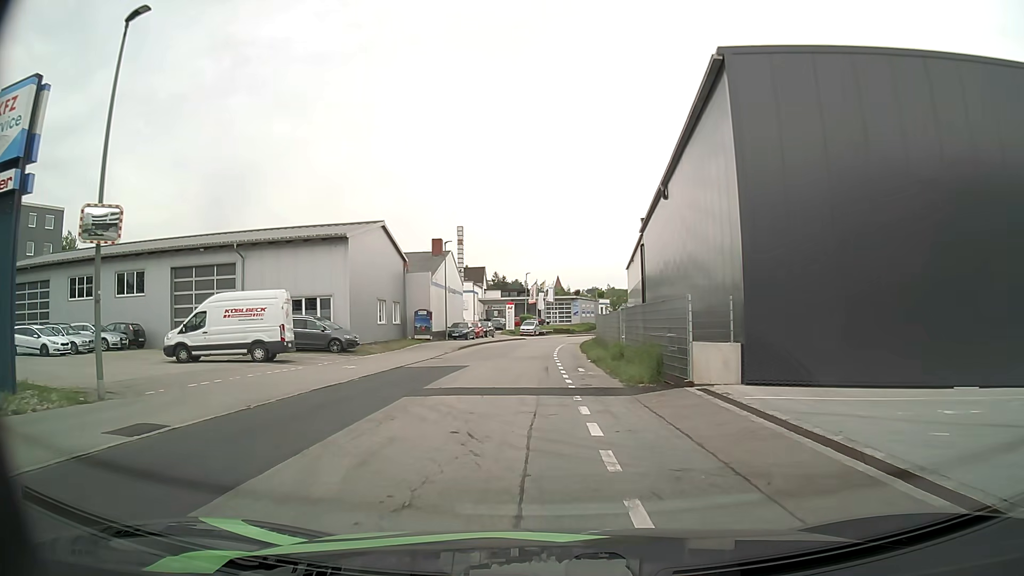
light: Day
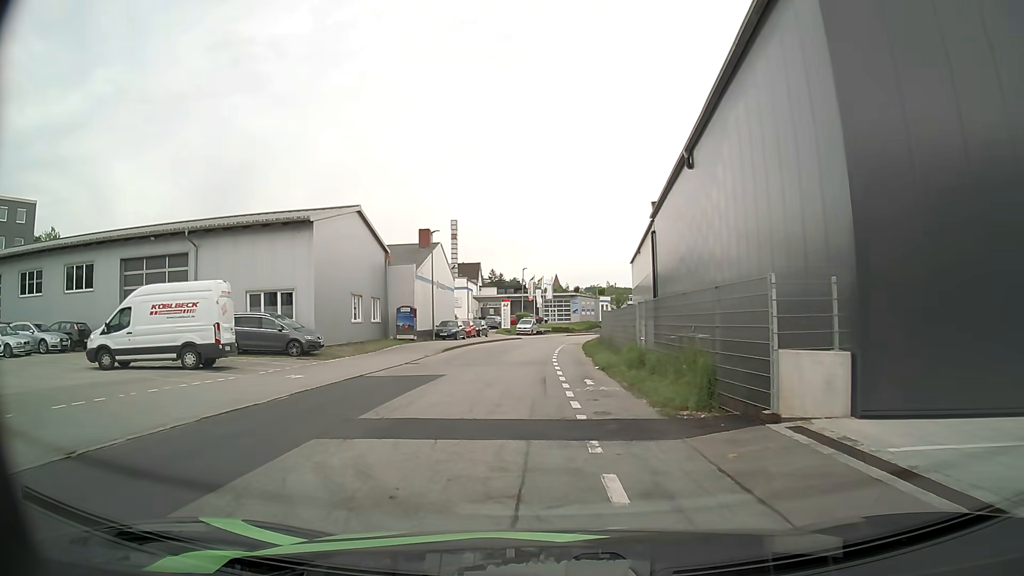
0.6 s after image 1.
(0.0, +5.2) m; 0°
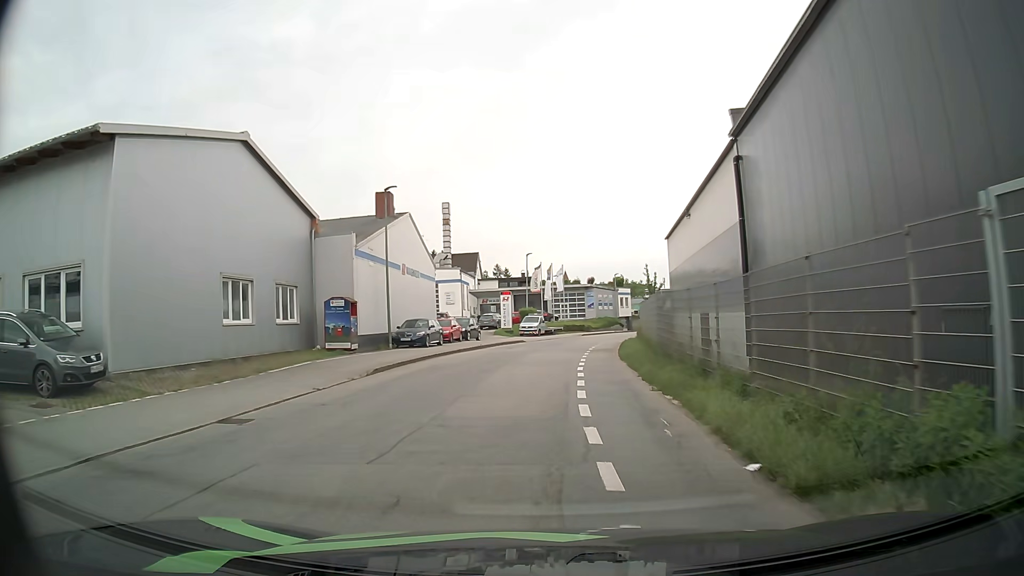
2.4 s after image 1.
(0.0, +15.9) m; +1°
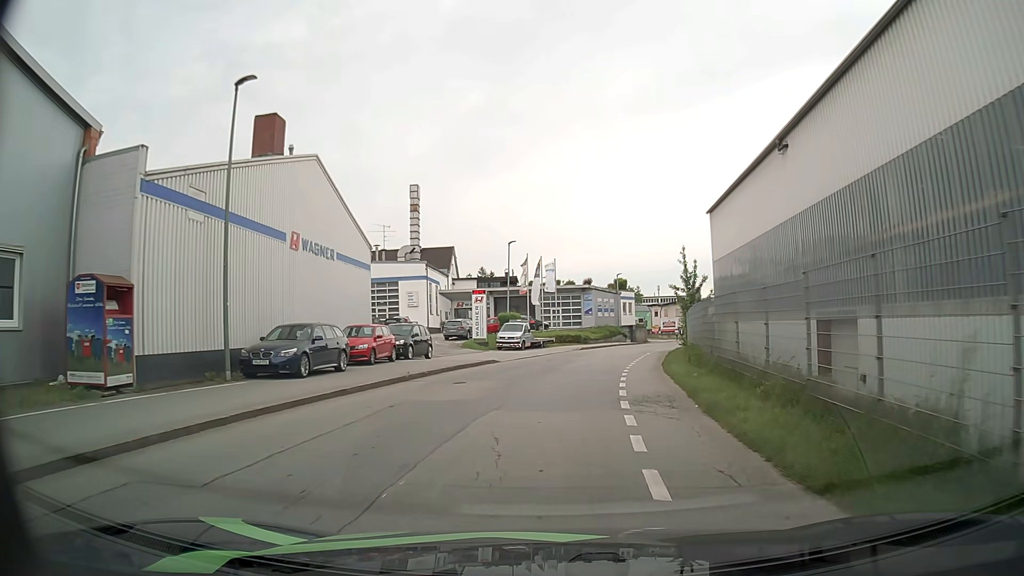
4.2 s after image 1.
(0.0, +16.2) m; +1°
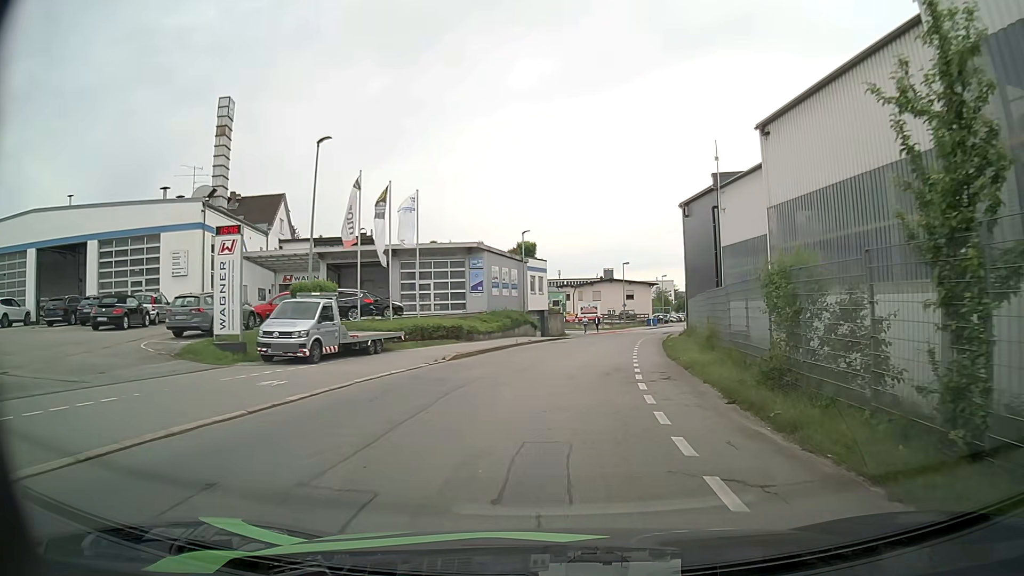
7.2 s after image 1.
(+1.0, +27.2) m; +7°
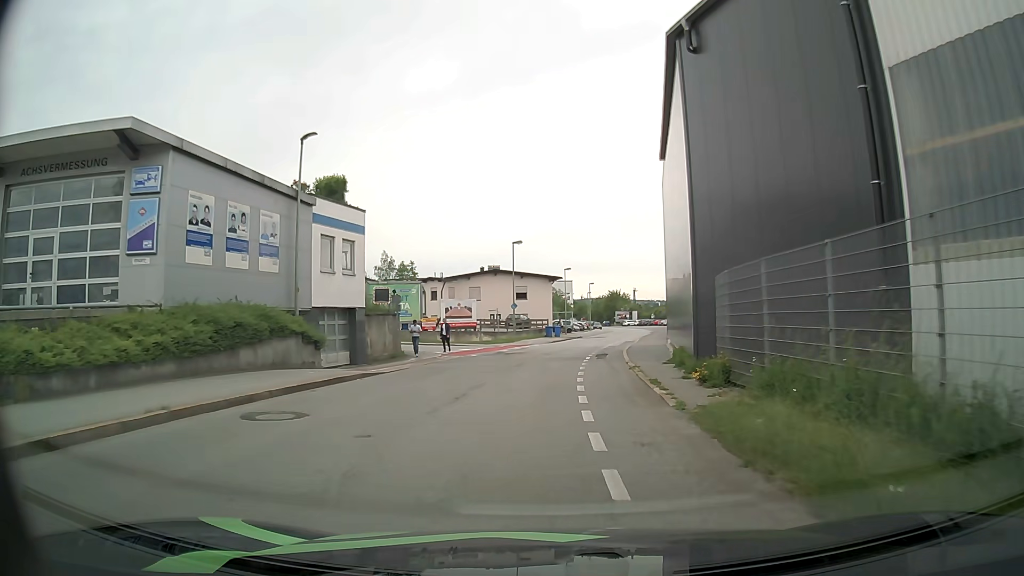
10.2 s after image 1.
(+2.4, +28.2) m; +10°
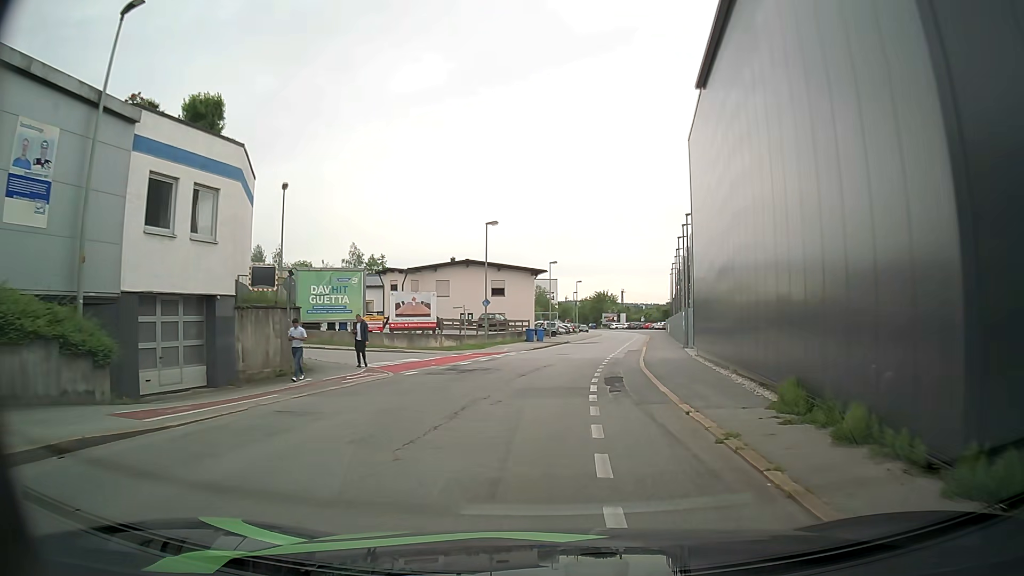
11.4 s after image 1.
(-0.1, +11.2) m; -1°
